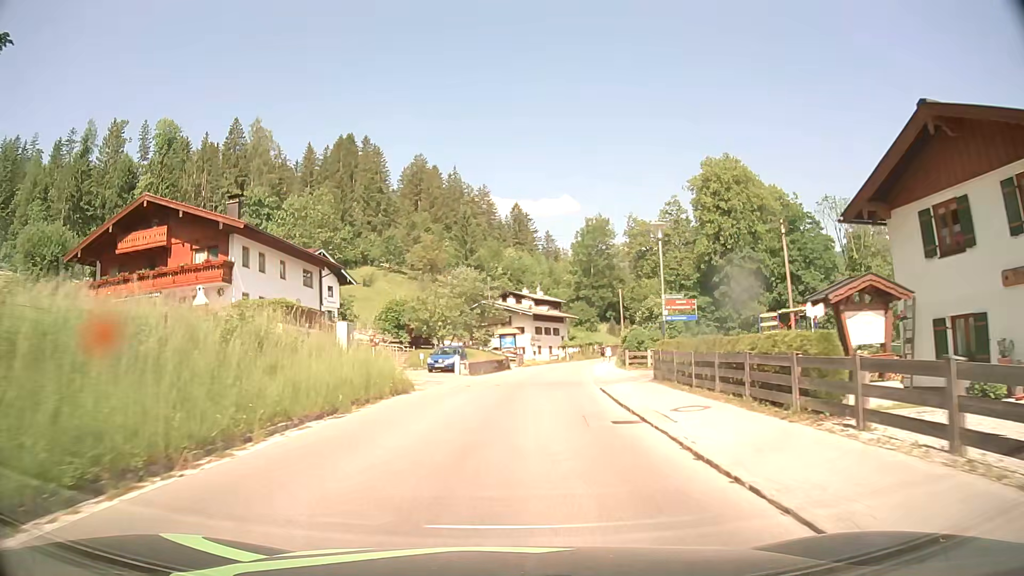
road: tertiary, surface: asphalt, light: Day
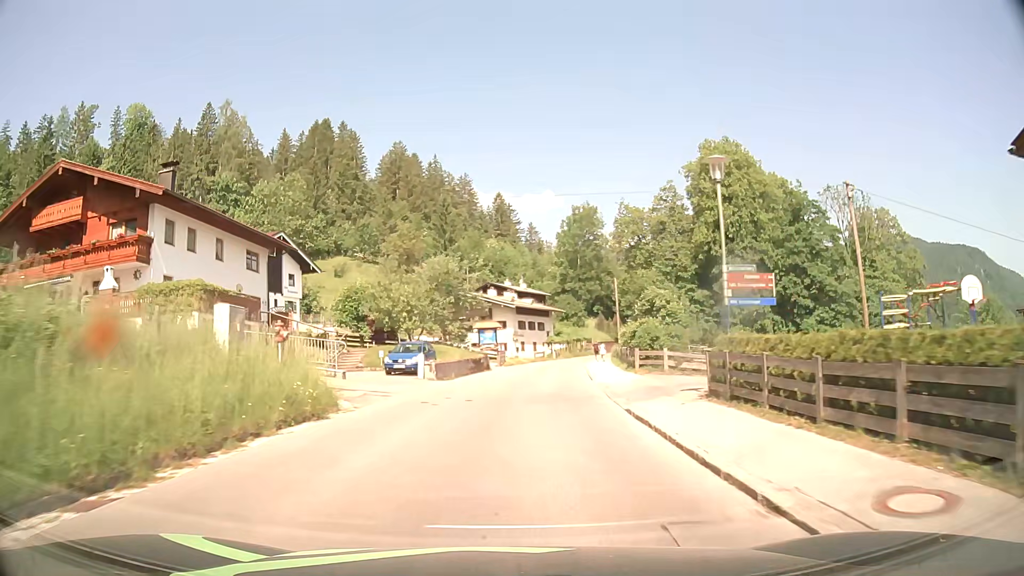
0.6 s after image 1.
(+0.1, +7.9) m; +2°
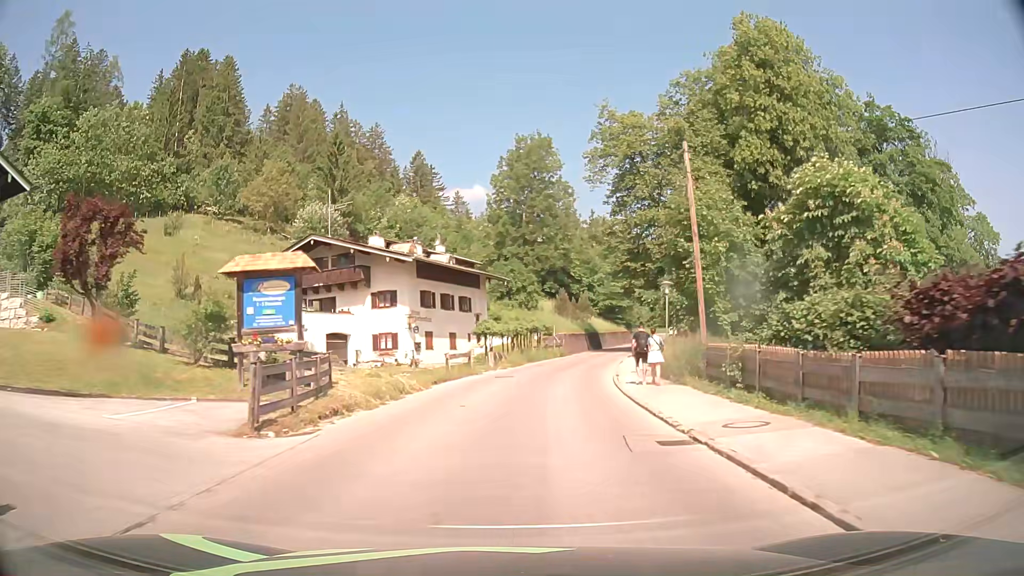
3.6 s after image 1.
(+1.8, +39.4) m; +6°
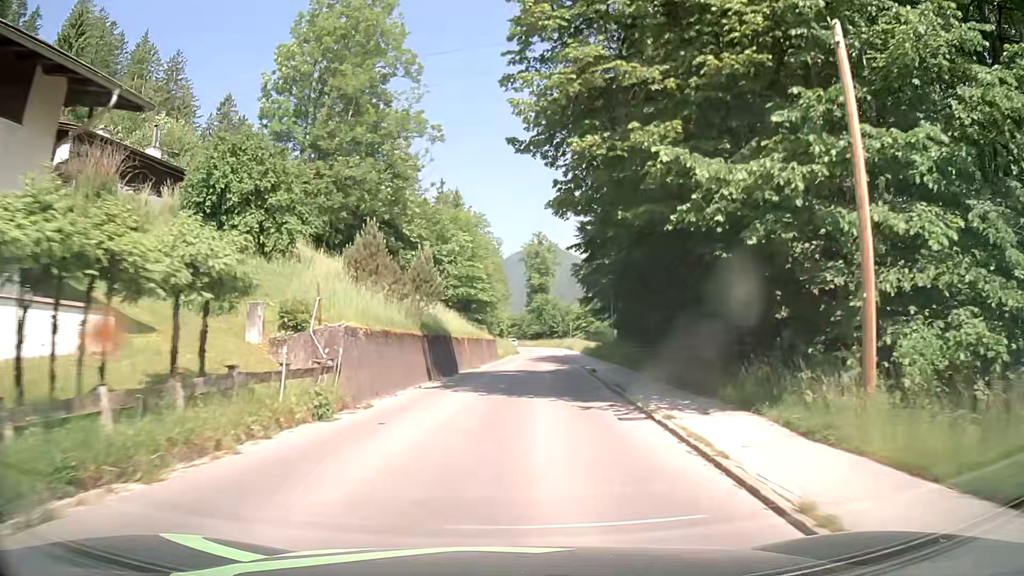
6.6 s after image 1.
(+3.9, +39.0) m; +14°
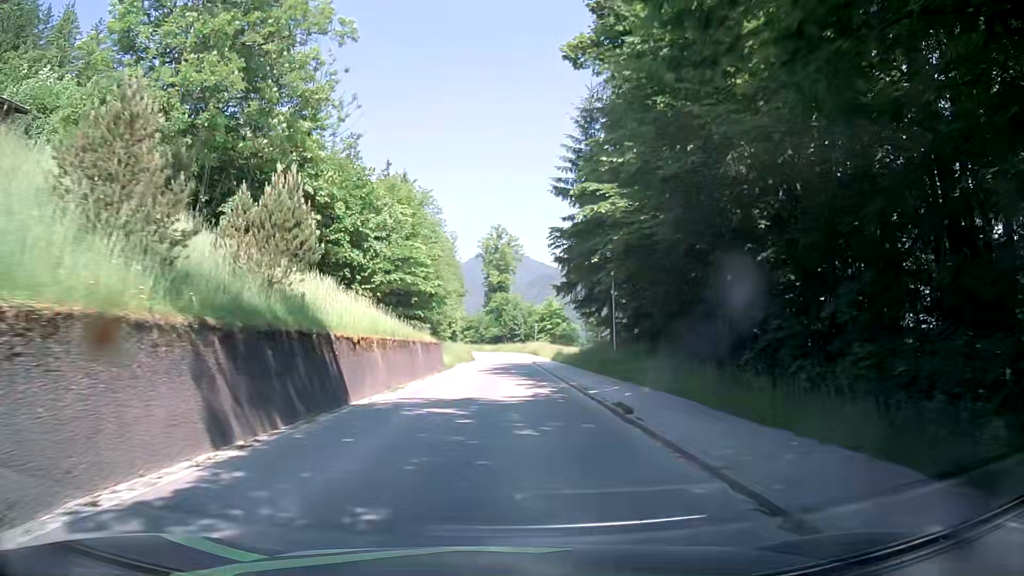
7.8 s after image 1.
(+0.5, +15.5) m; +3°
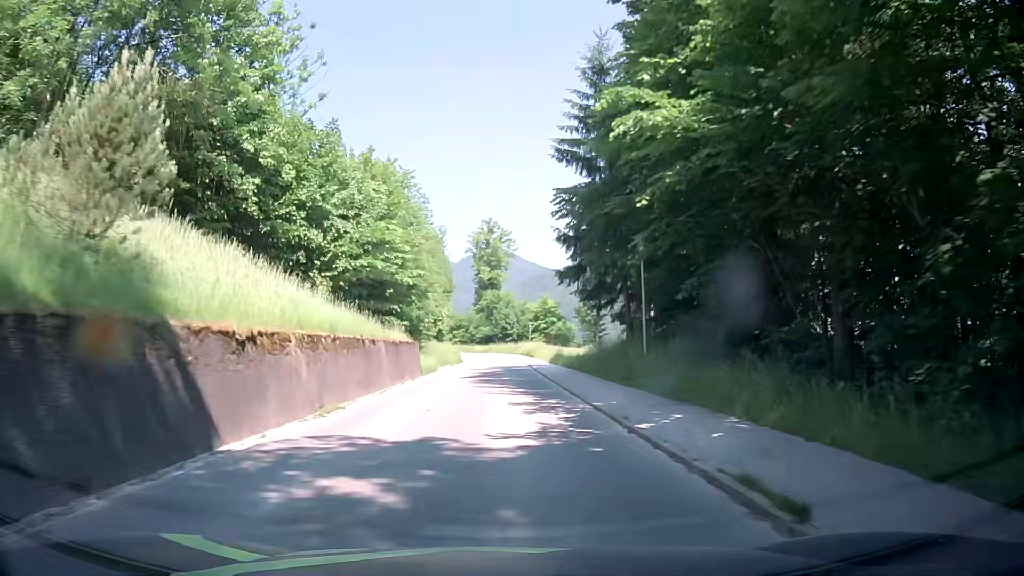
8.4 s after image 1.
(+0.1, +7.7) m; +1°
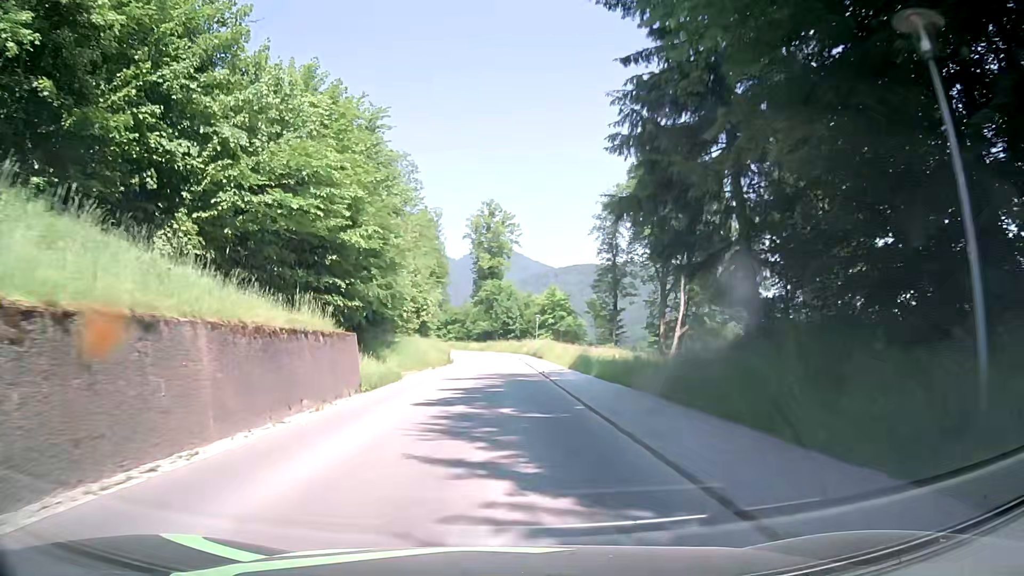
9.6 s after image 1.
(0.0, +15.5) m; 0°
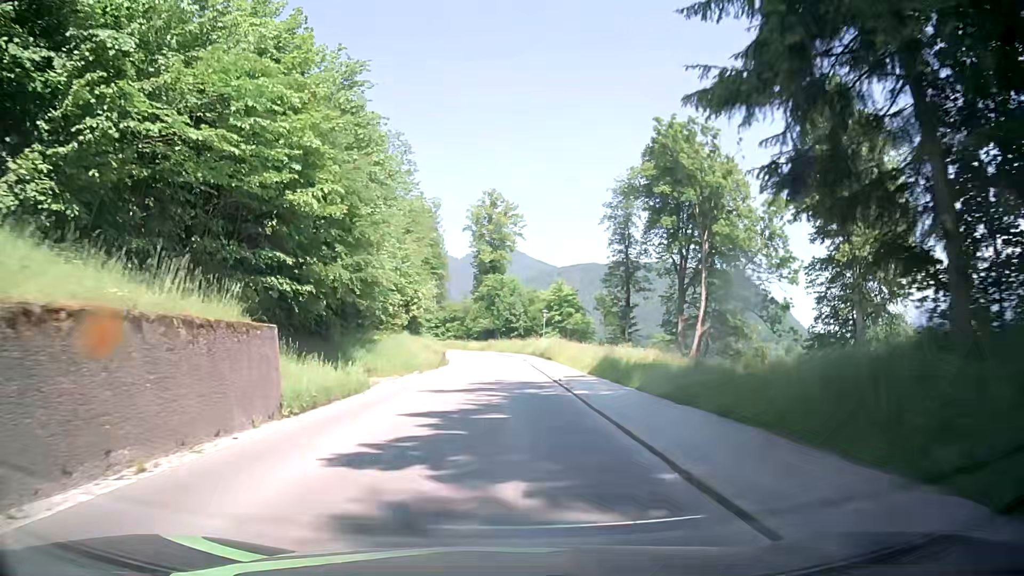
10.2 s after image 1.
(0.0, +7.8) m; 0°
(0, +10) (0, +20) (0, +30) (0, +40) (0, +50) (-1, +60) (-2, +70) (-4, +80) (-8, +89) (-13, +98) m
